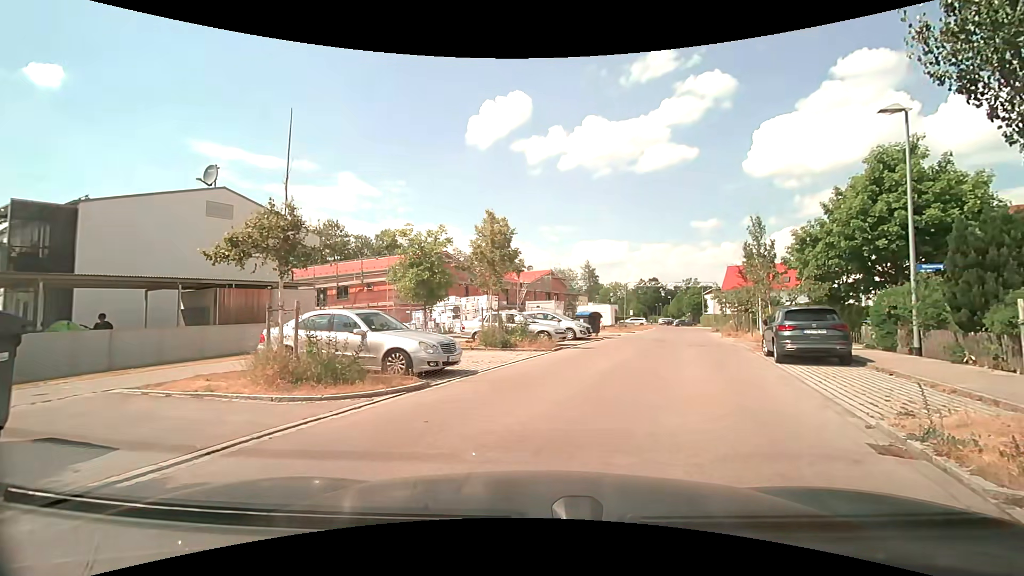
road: residential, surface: asphalt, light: Day
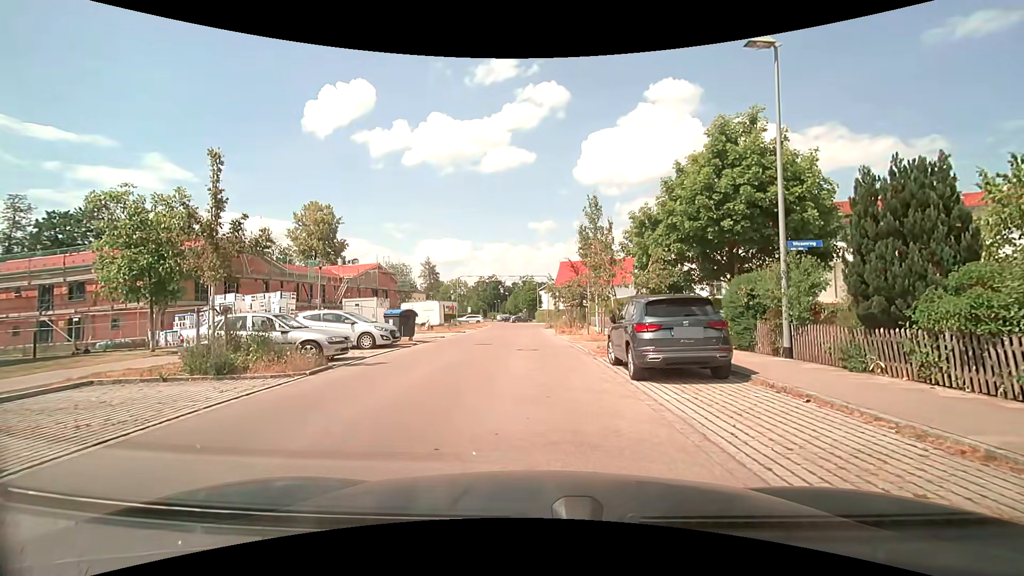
(+1.6, +6.1) m; +19°
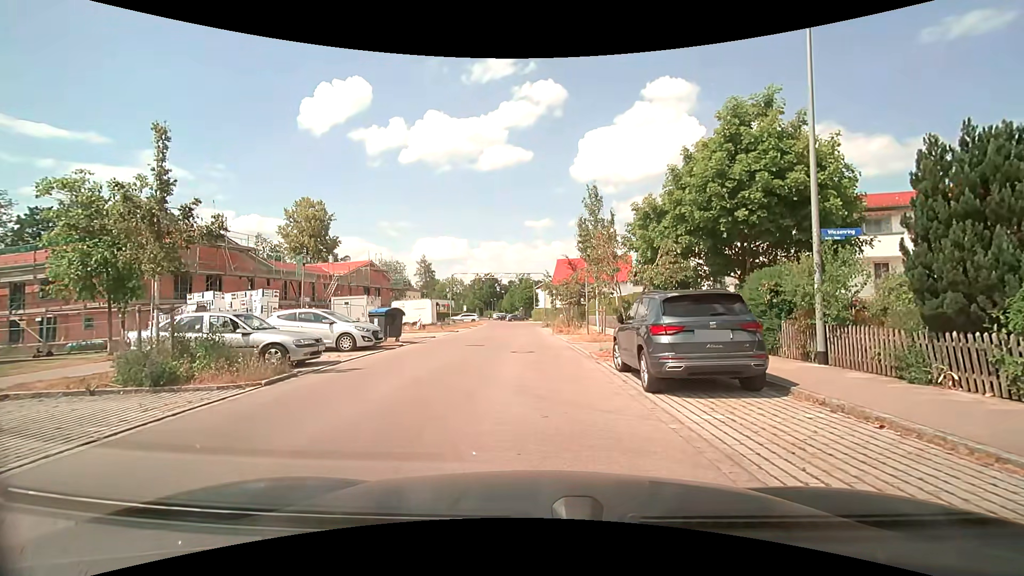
(0.0, +1.6) m; 0°
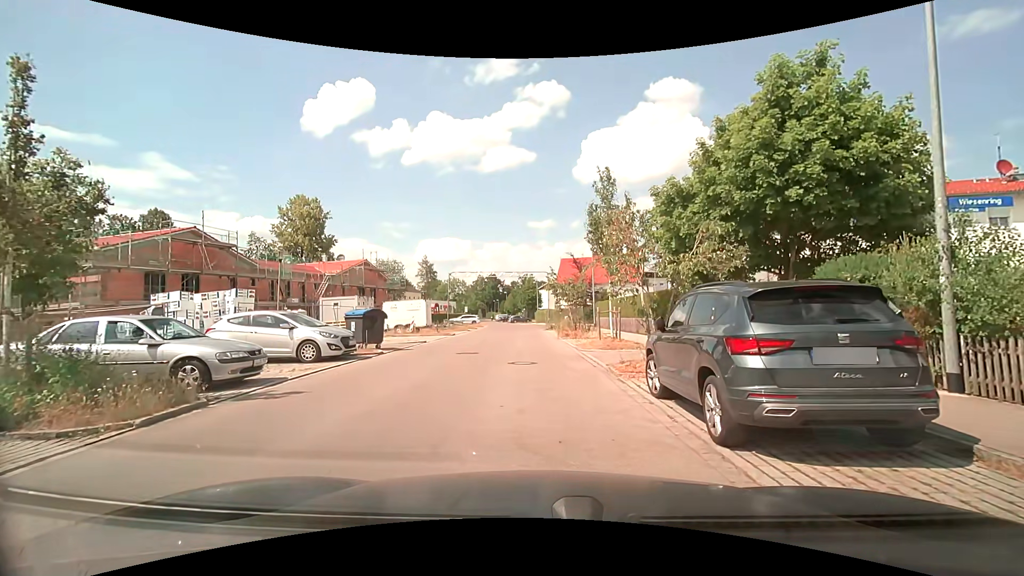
(0.0, +3.0) m; -1°
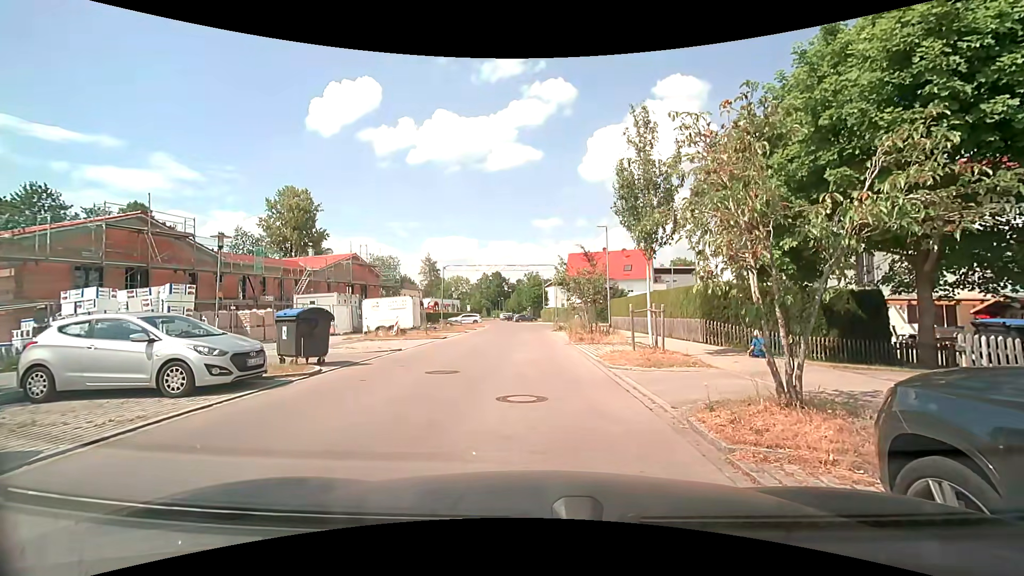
(+0.1, +5.2) m; 0°
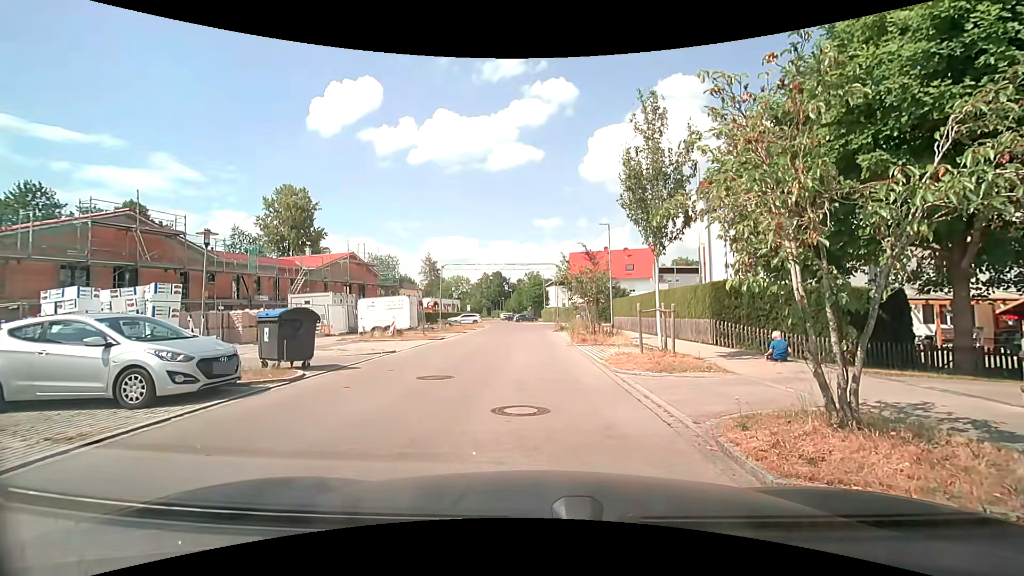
(0.0, +0.9) m; 0°
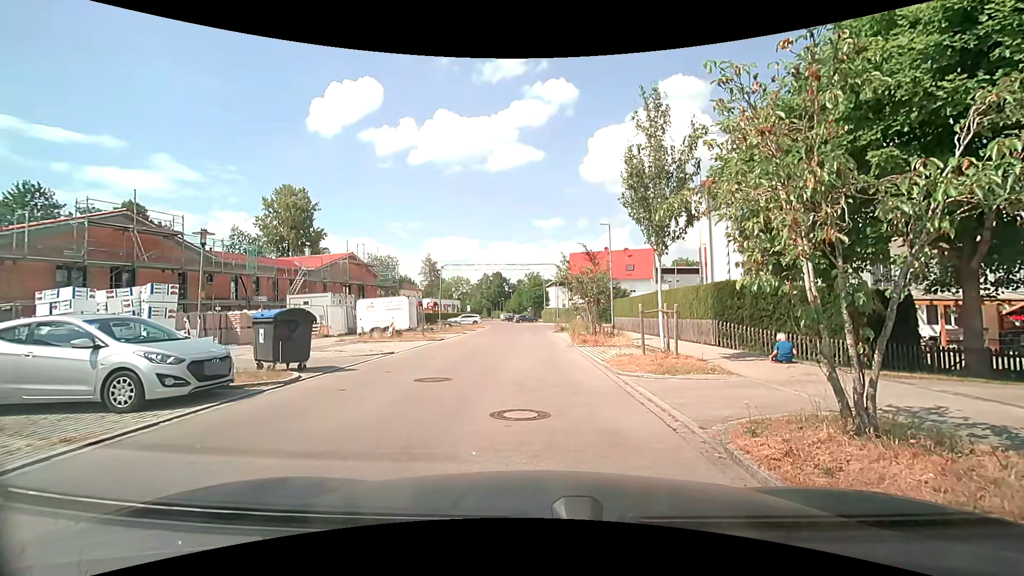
(0.0, +0.2) m; 0°
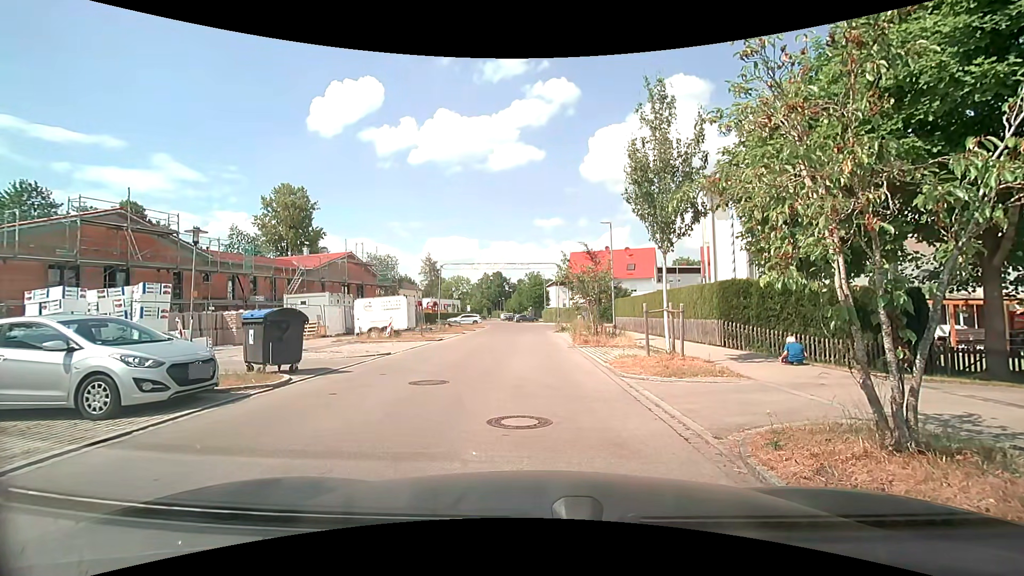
(0.0, +0.5) m; 0°
